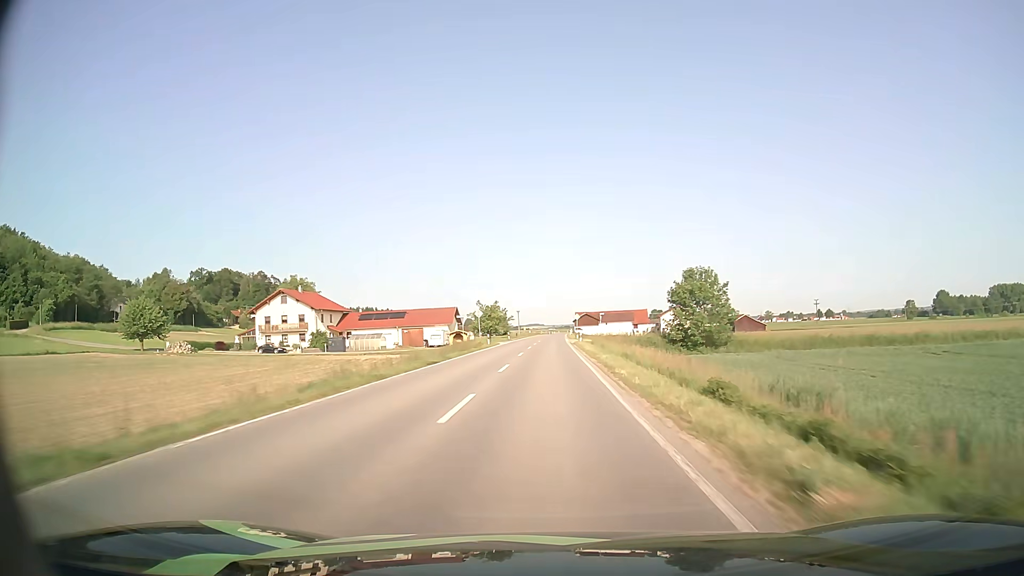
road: secondary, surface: asphalt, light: Day
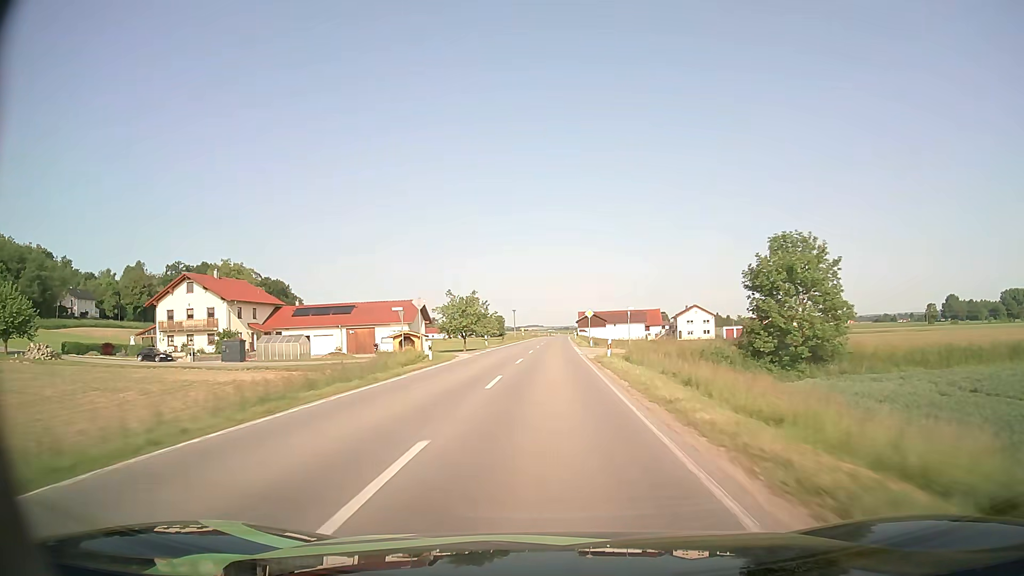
(0.0, +28.6) m; 0°
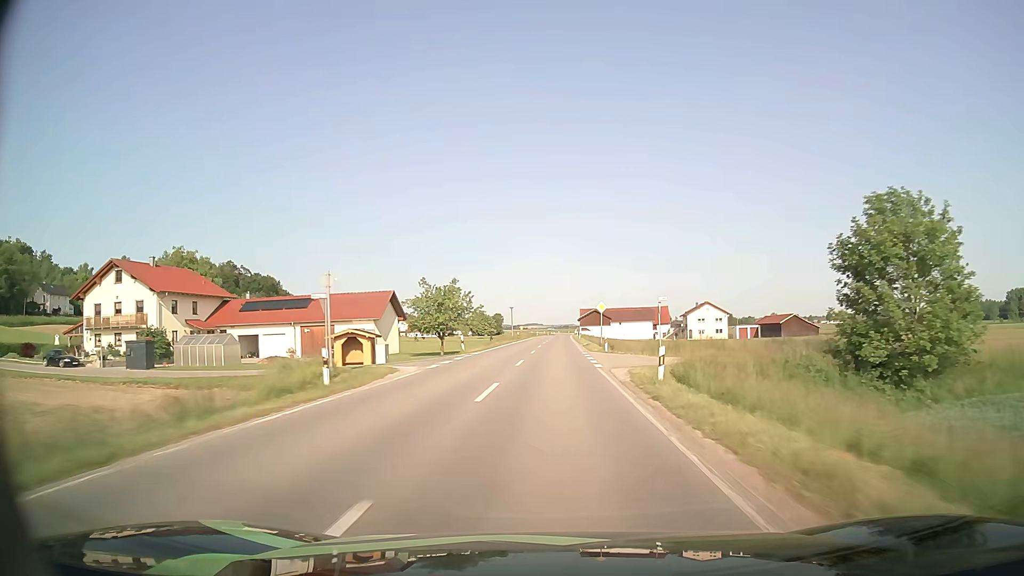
(0.0, +14.4) m; 0°
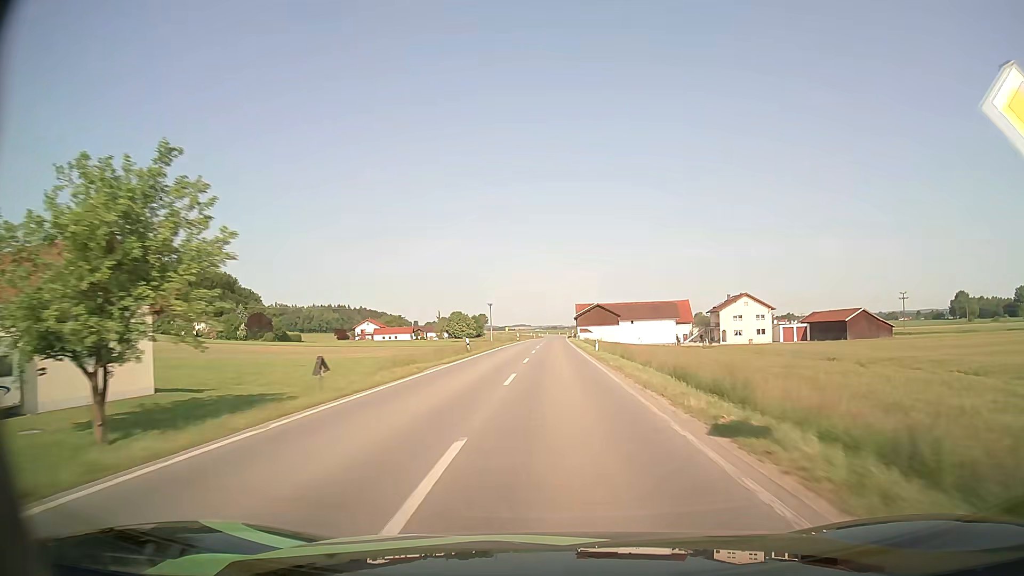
(+0.2, +42.9) m; +1°
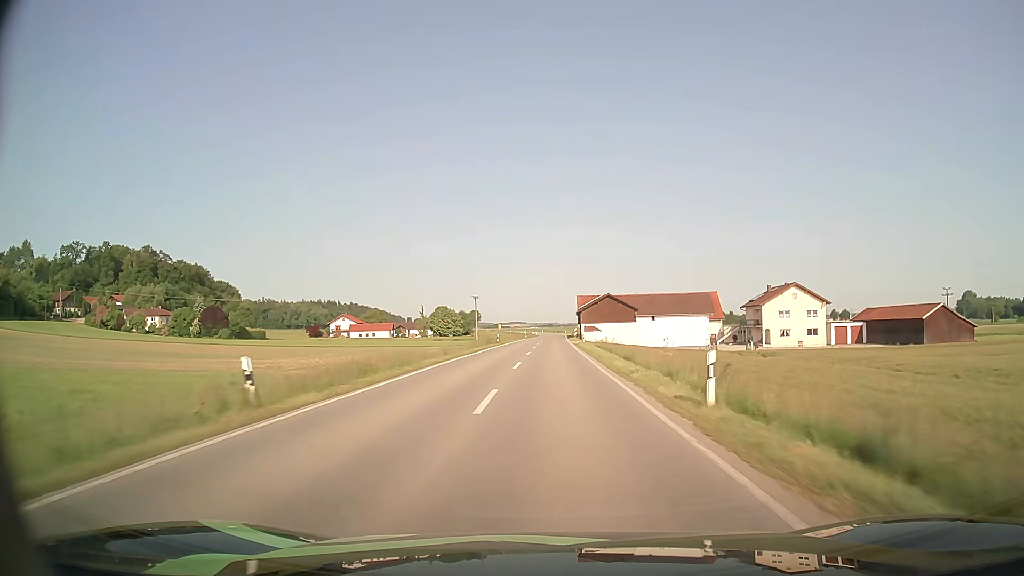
(+0.1, +28.6) m; 0°
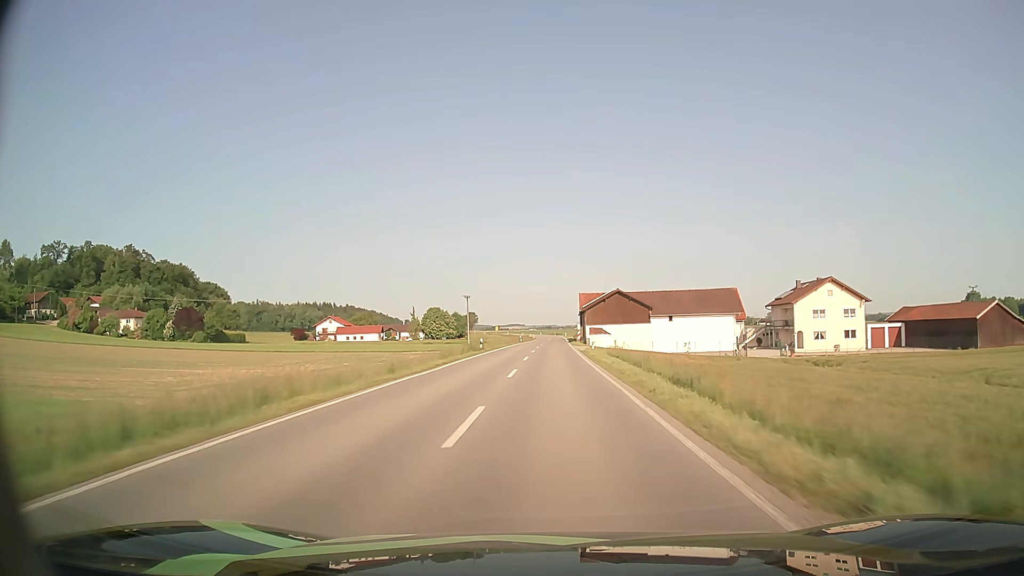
(0.0, +14.2) m; 0°
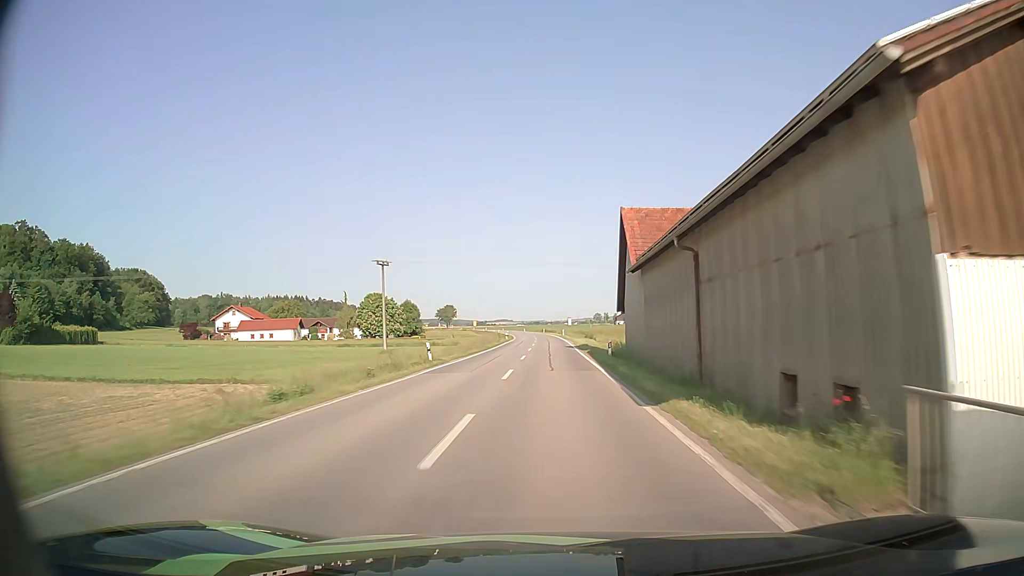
(+0.5, +71.1) m; +1°
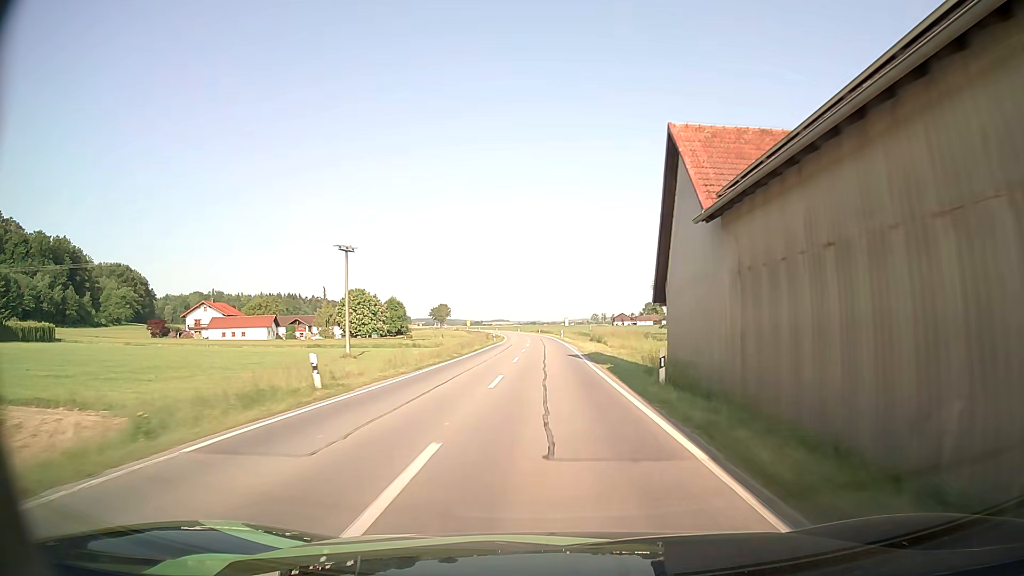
(0.0, +14.3) m; +1°
(0, +10) (0, +20) (0, +30) (0, +40) (0, +50) (-1, +60) (-1, +70) (-2, +80) (-2, +90) (-3, +100) m
